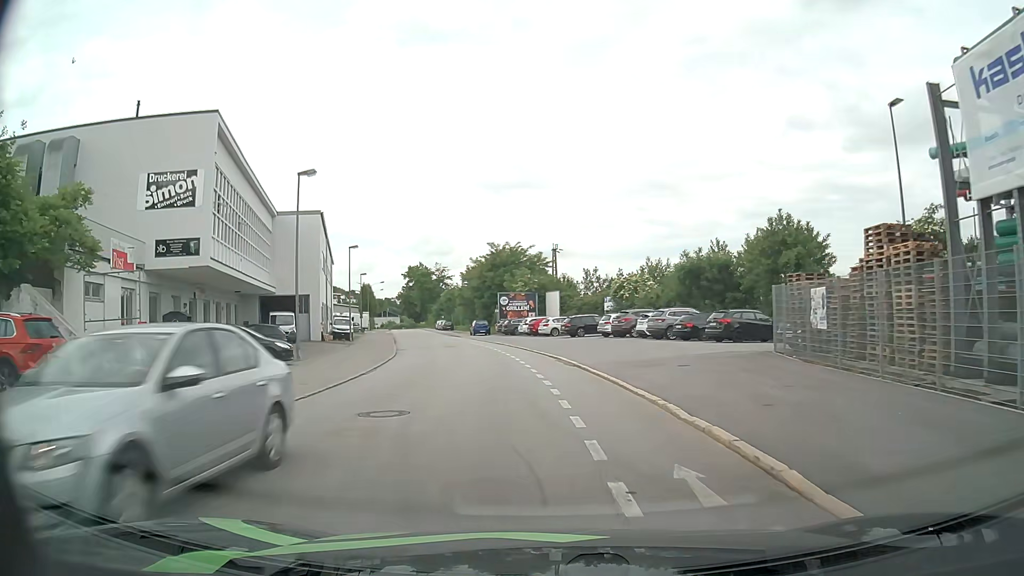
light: Day
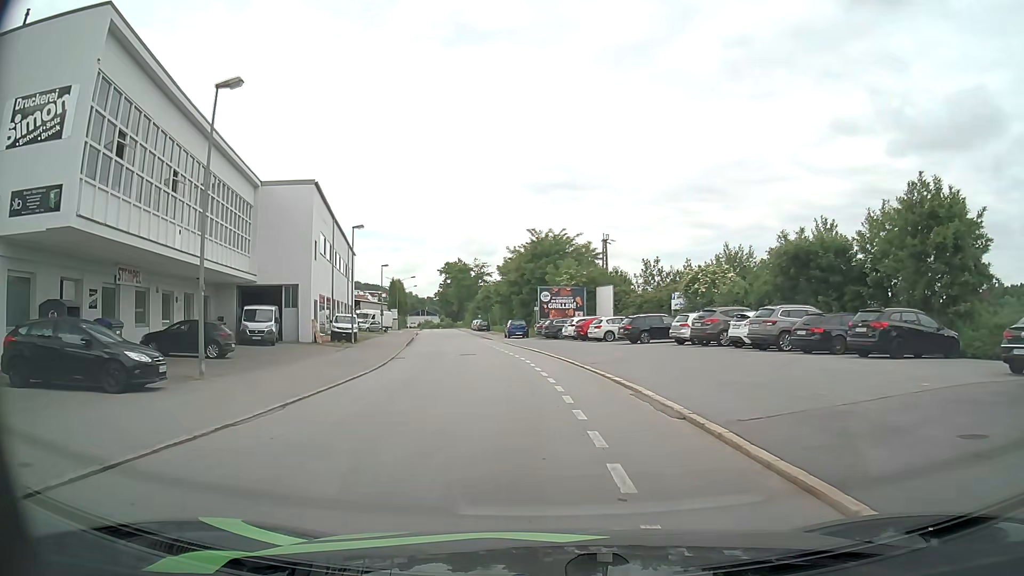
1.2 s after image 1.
(-0.2, +11.3) m; -3°
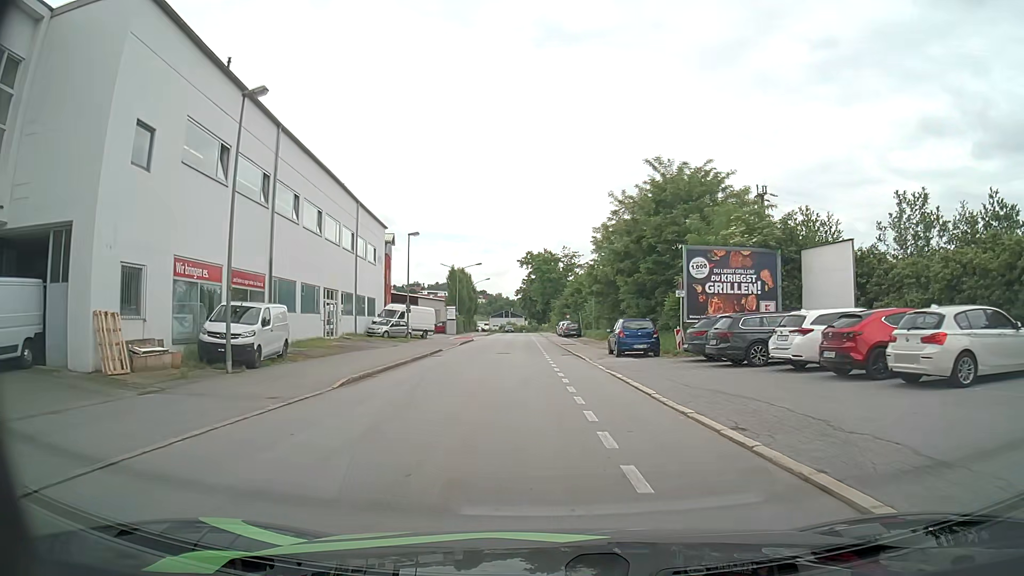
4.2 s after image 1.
(-2.2, +28.4) m; -8°
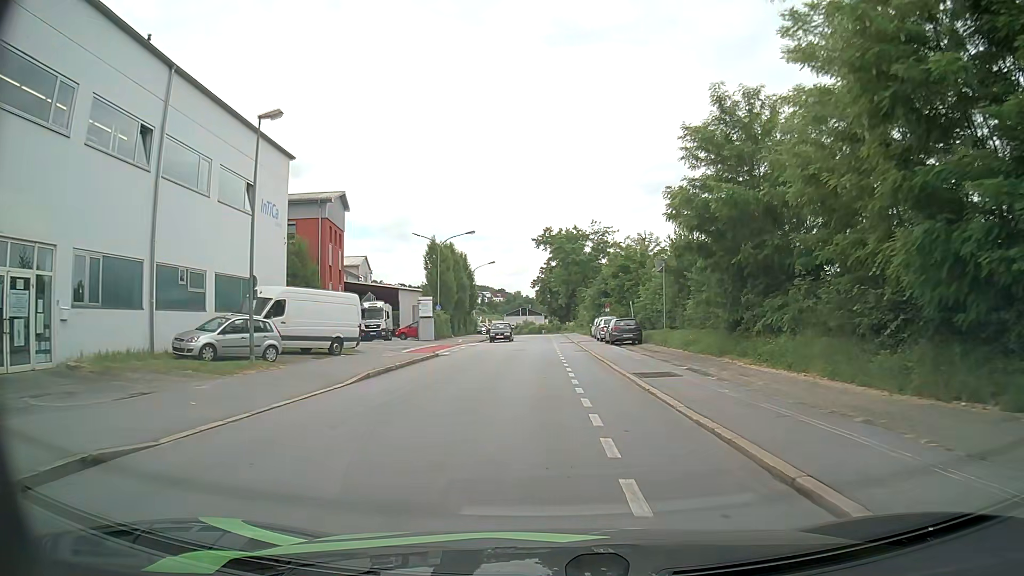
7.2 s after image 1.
(-0.6, +29.1) m; -1°
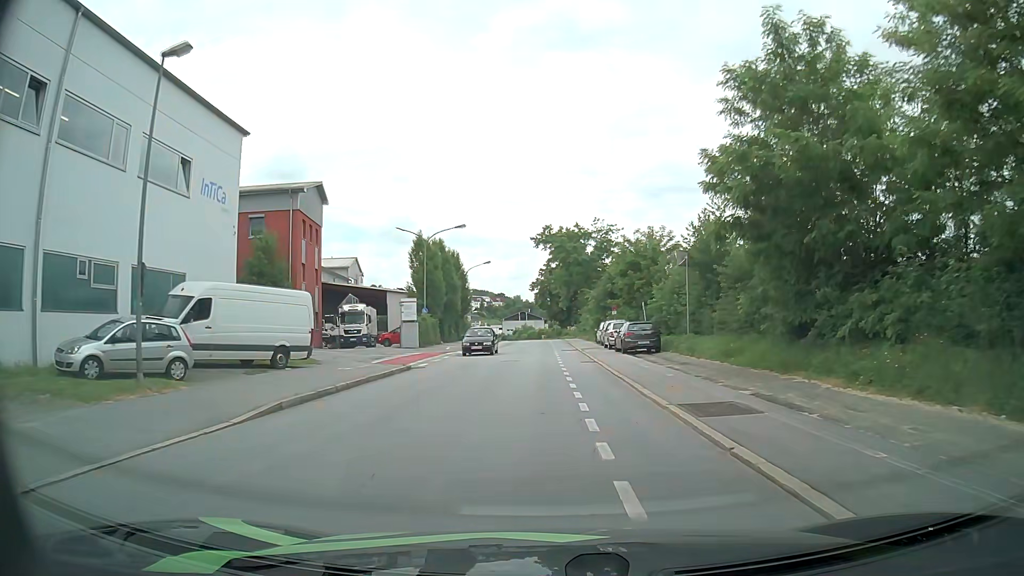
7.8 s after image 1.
(0.0, +6.1) m; -1°
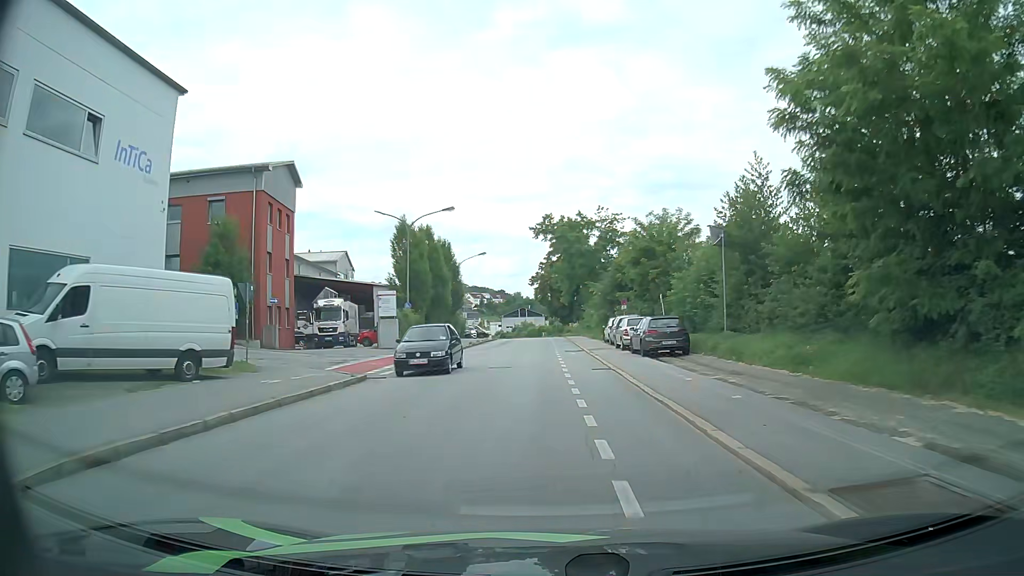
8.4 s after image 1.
(0.0, +6.2) m; 0°
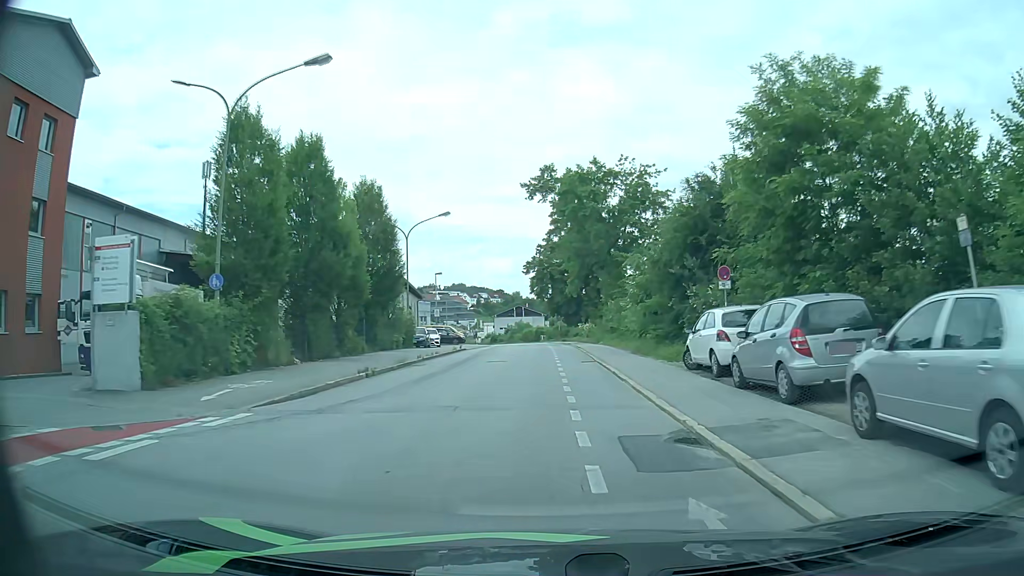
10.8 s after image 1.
(-0.1, +25.9) m; 0°
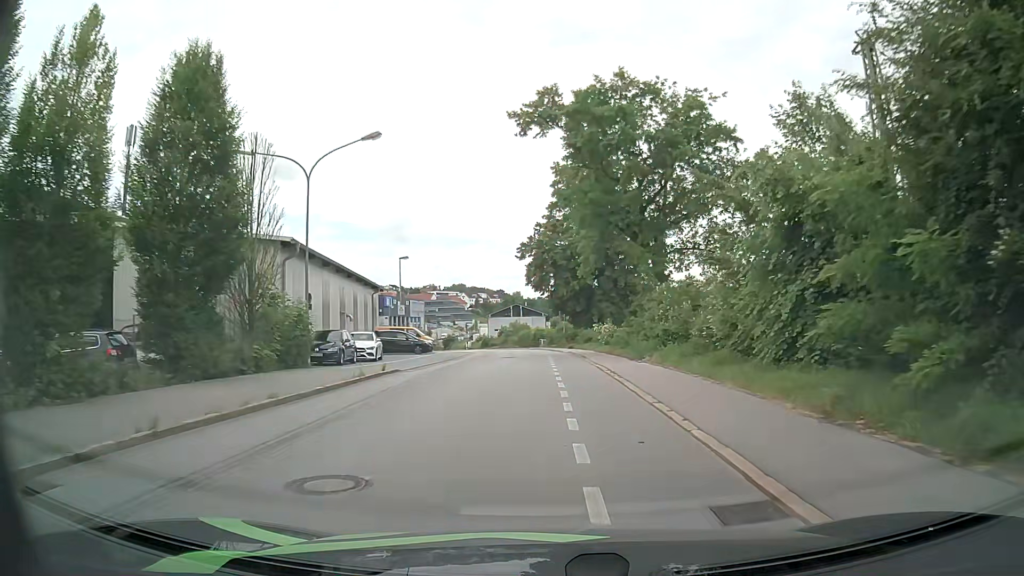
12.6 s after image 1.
(0.0, +19.2) m; 0°
(0, +10) (0, +20) (-1, +30) (-1, +40) (-2, +50) (-3, +60) (-4, +70) (-7, +80) (-9, +89) (-12, +99) m
